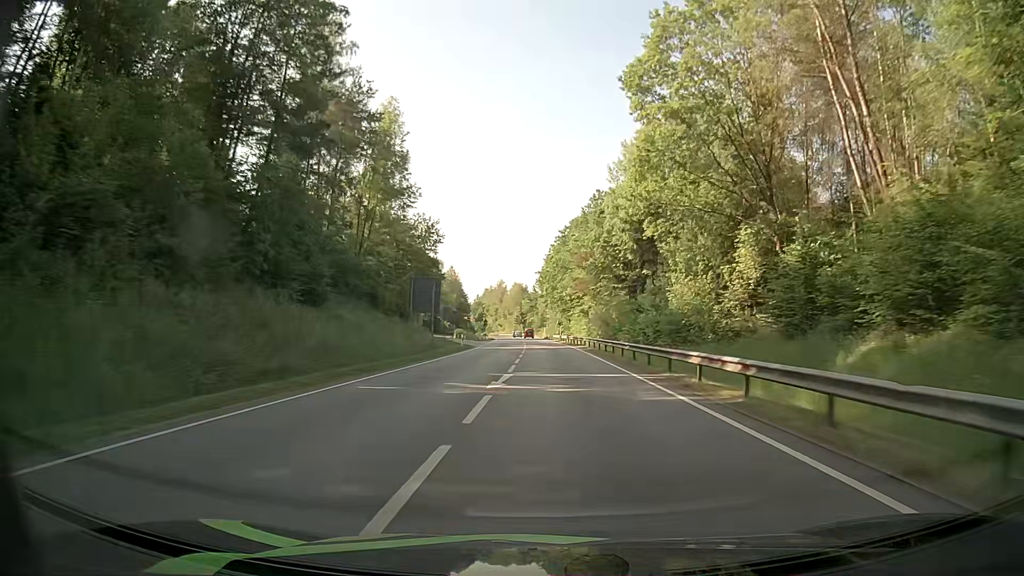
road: primary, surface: asphalt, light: Day
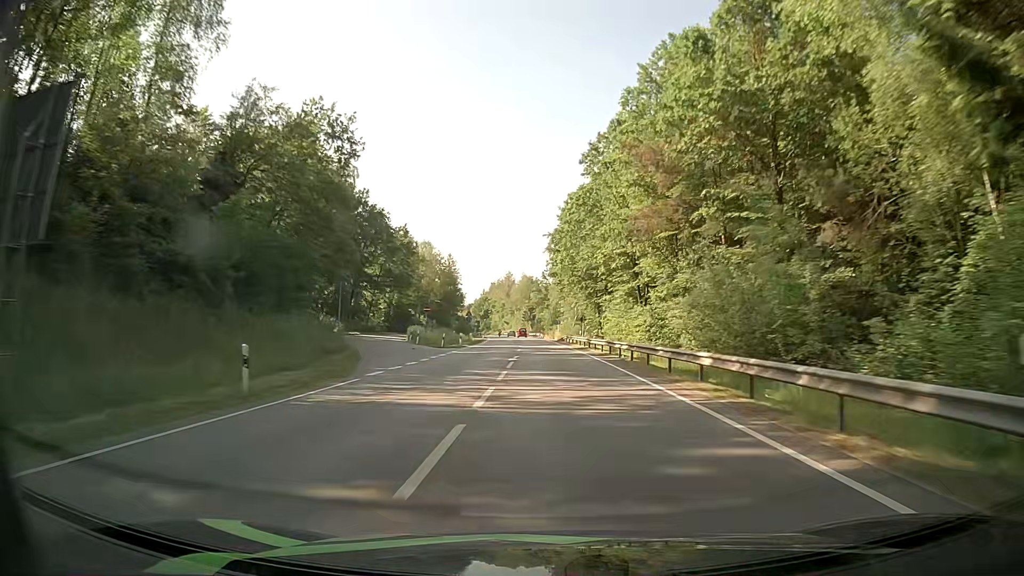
(-0.5, +40.7) m; -1°
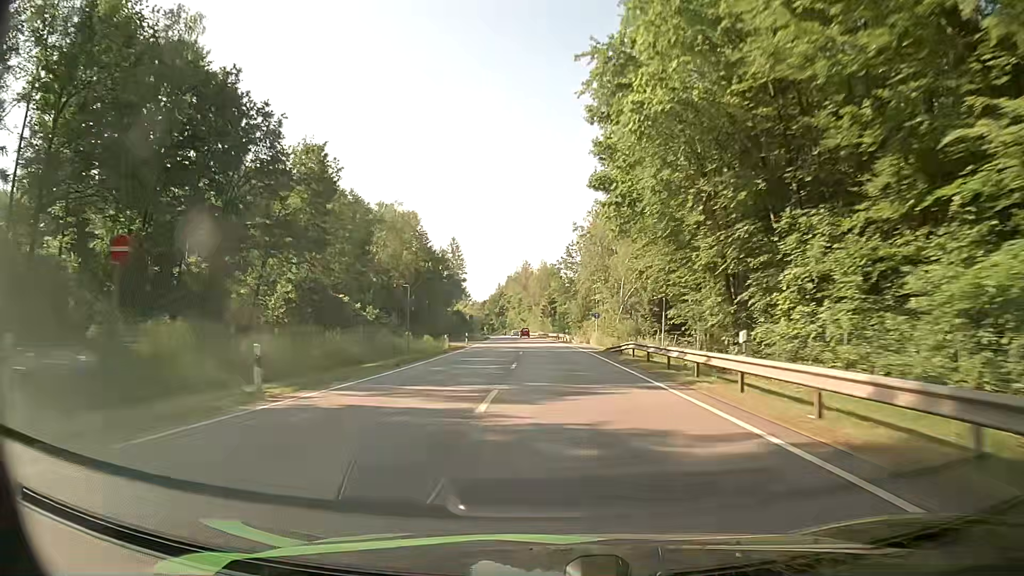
(-0.6, +43.4) m; -2°
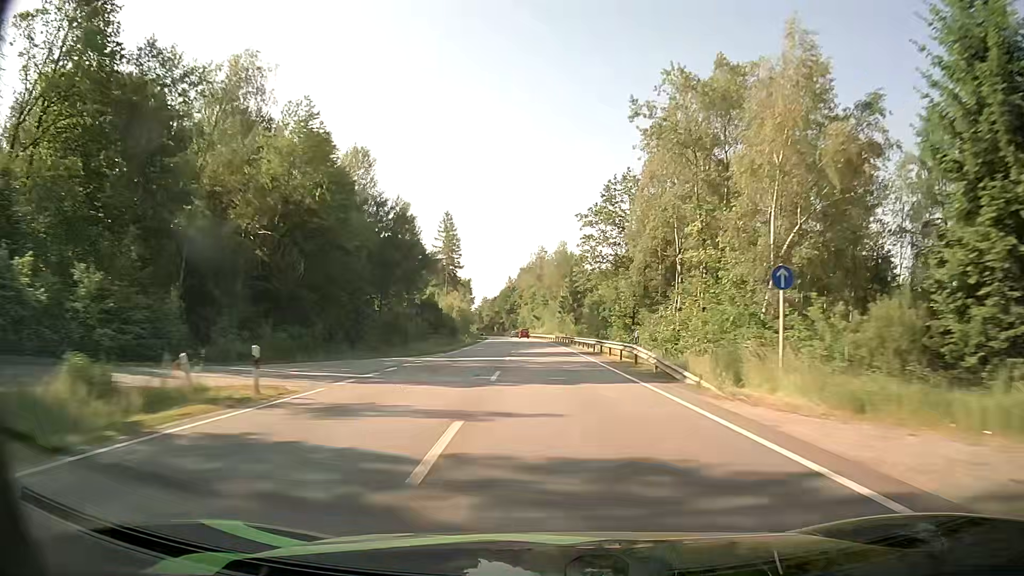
(-0.5, +45.9) m; -2°
